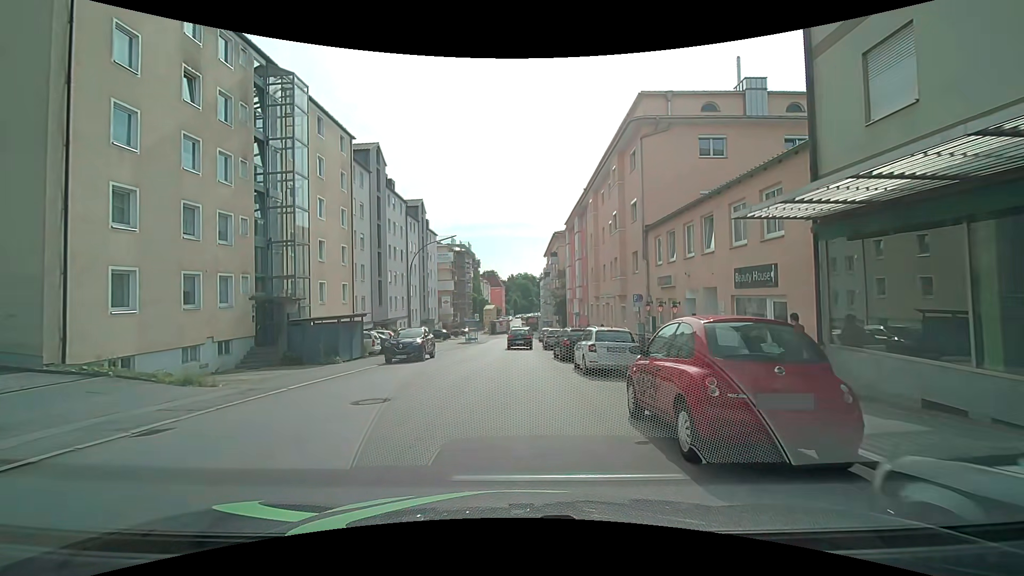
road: tertiary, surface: asphalt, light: Day
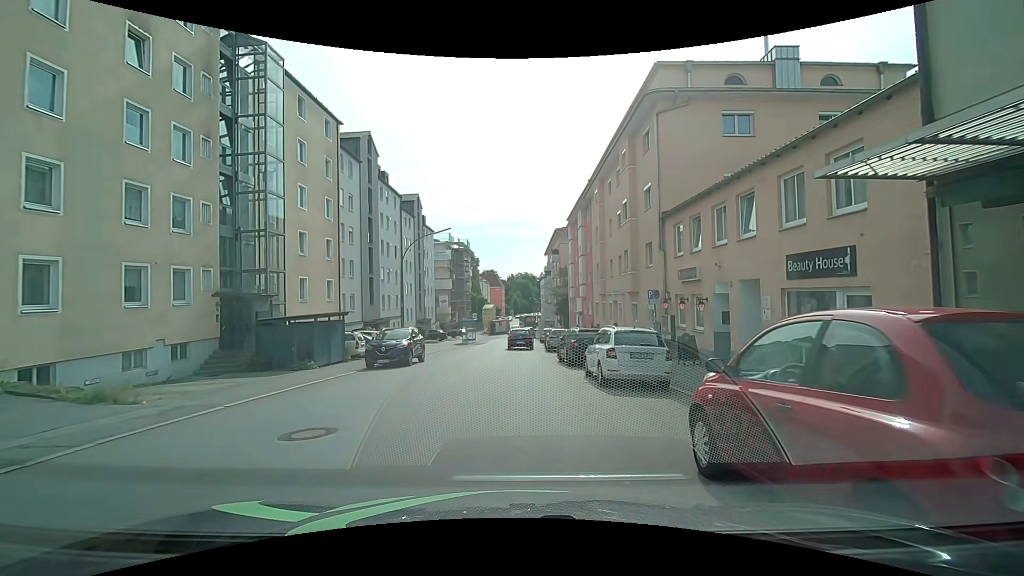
(0.0, +3.0) m; -1°
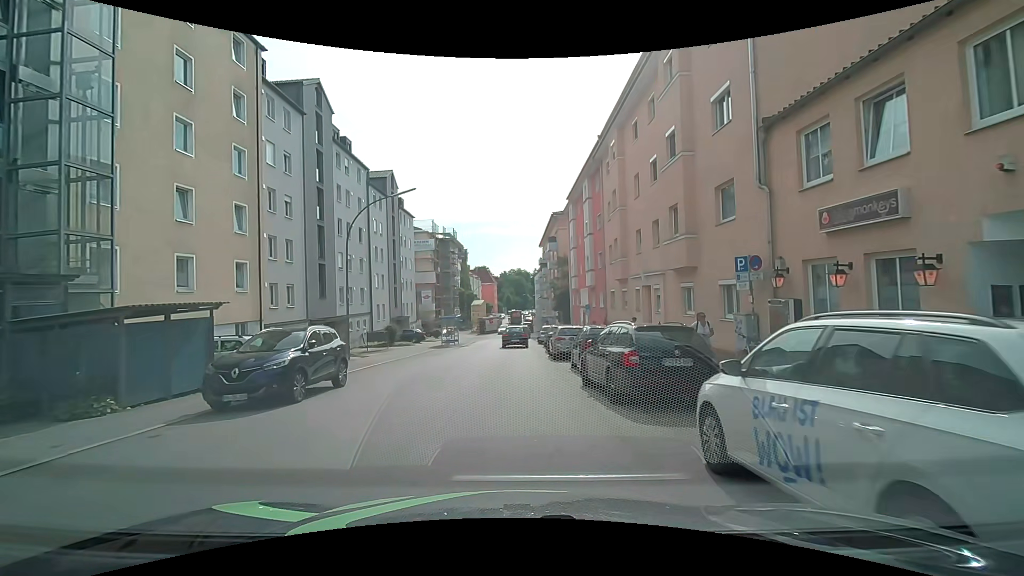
(+0.2, +10.0) m; +2°
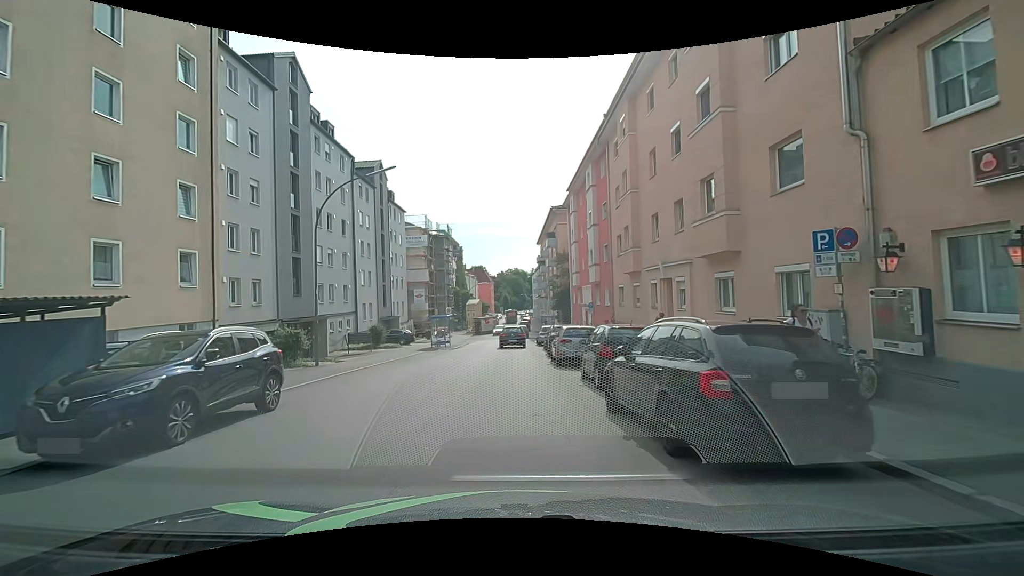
(0.0, +3.6) m; 0°
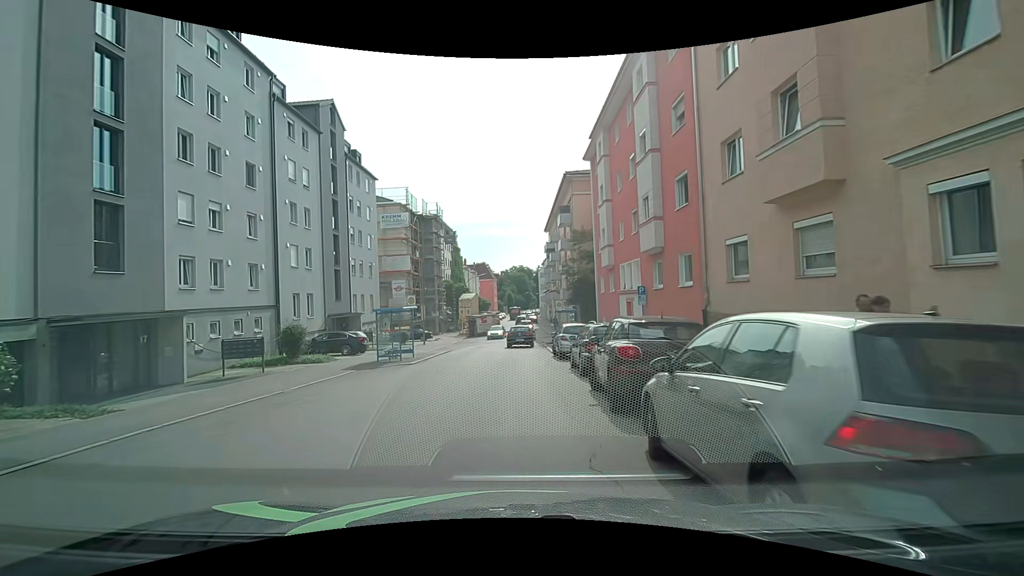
(+0.2, +15.2) m; 0°
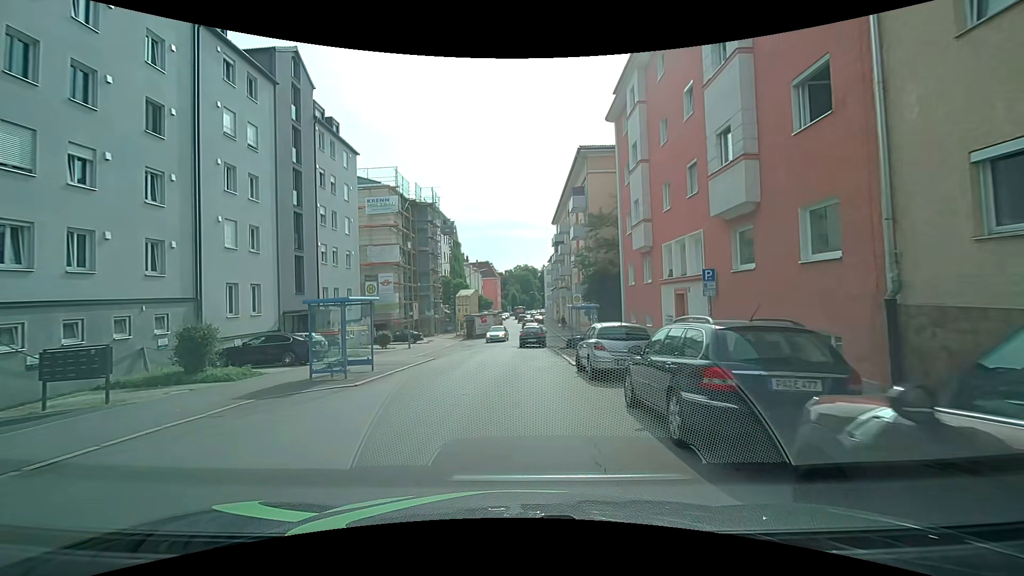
(0.0, +7.8) m; 0°
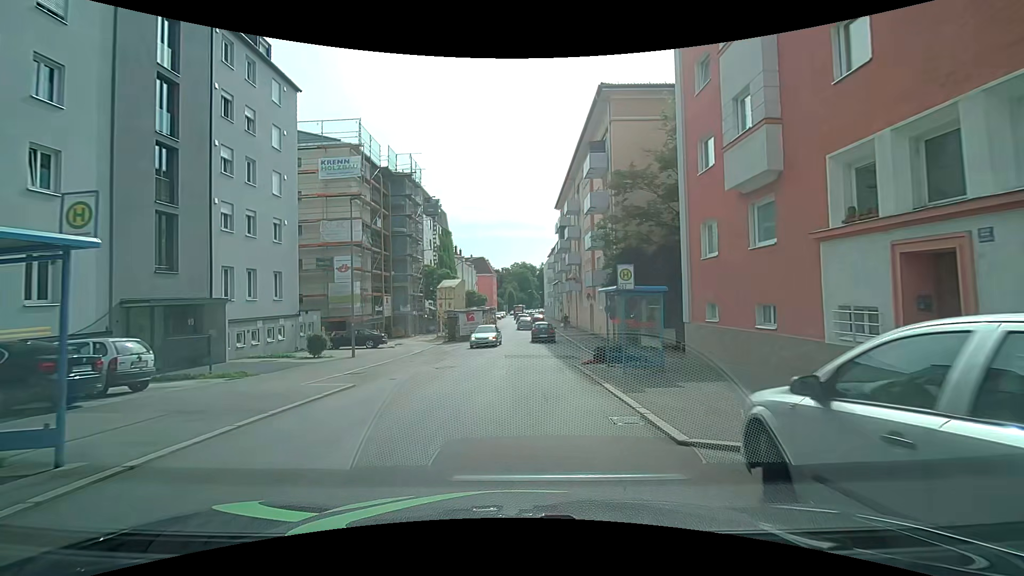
(-0.1, +11.8) m; 0°
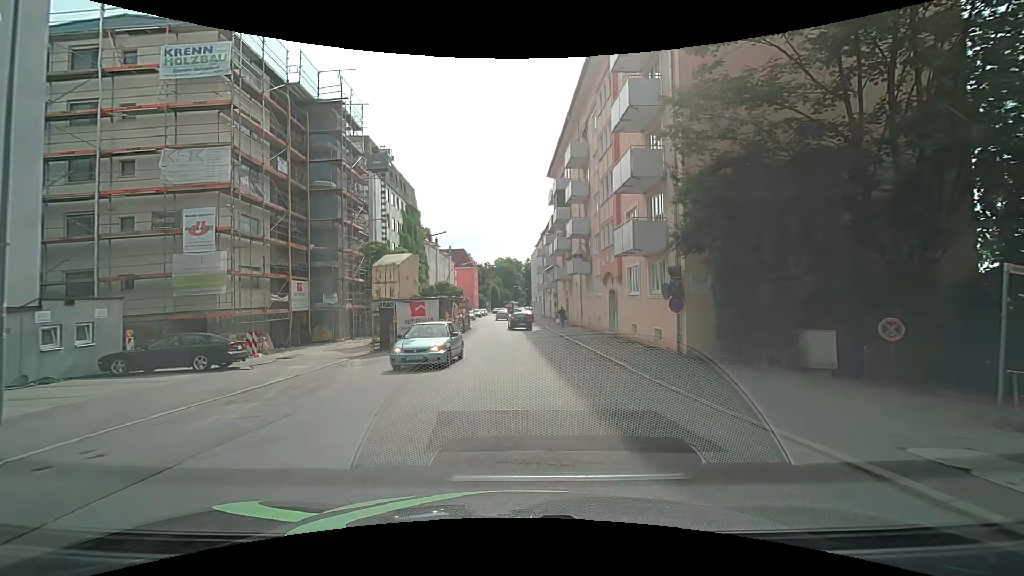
(+0.2, +16.2) m; +2°
(0, +10) (+1, +20) (+1, +30) (+1, +40) (0, +50) (-2, +60) (-2, +70) (-2, +80) (-2, +90) (-3, +100) m
